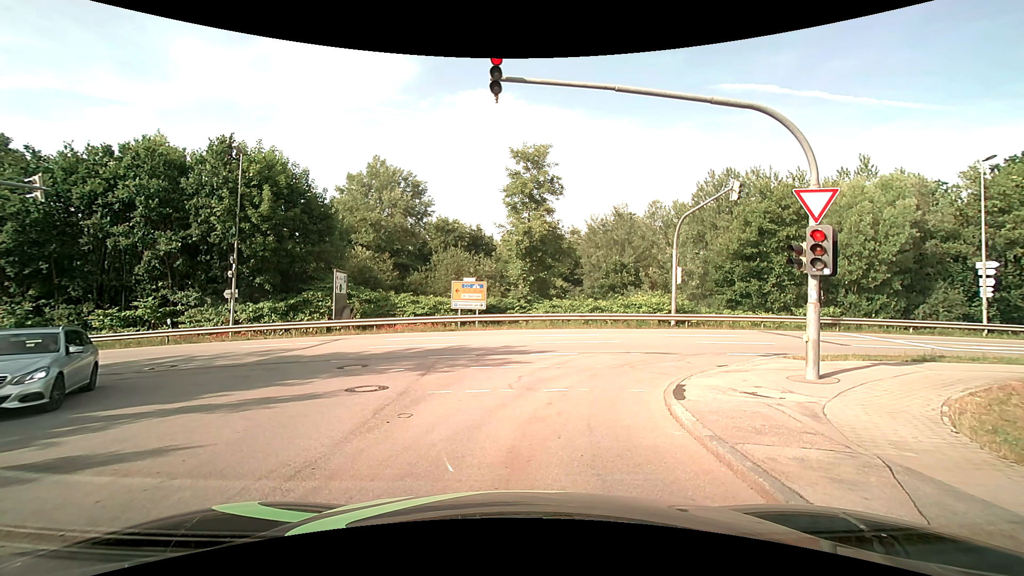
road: residential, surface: asphalt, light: Day
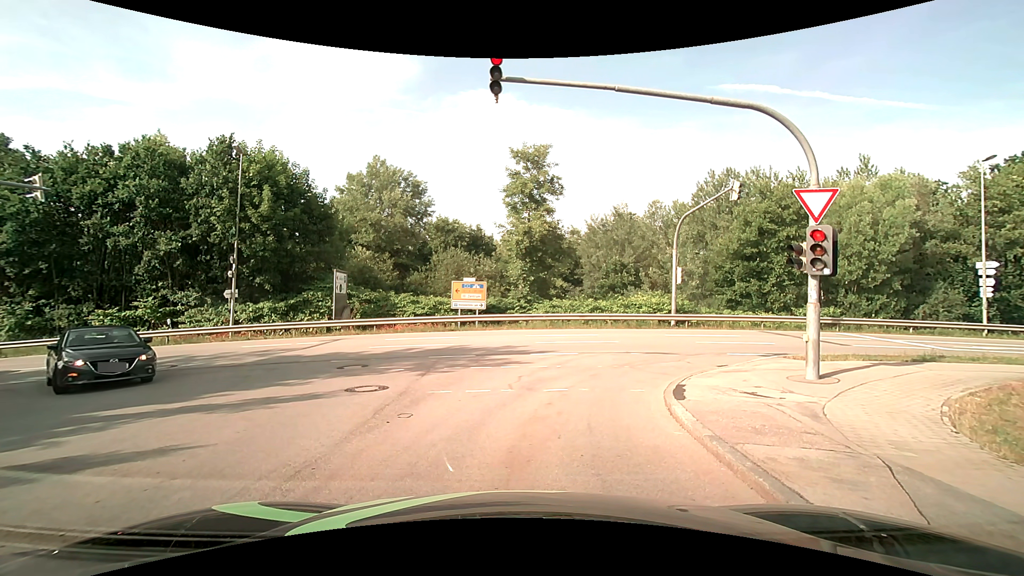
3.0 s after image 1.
(0.0, 0.0) m; 0°
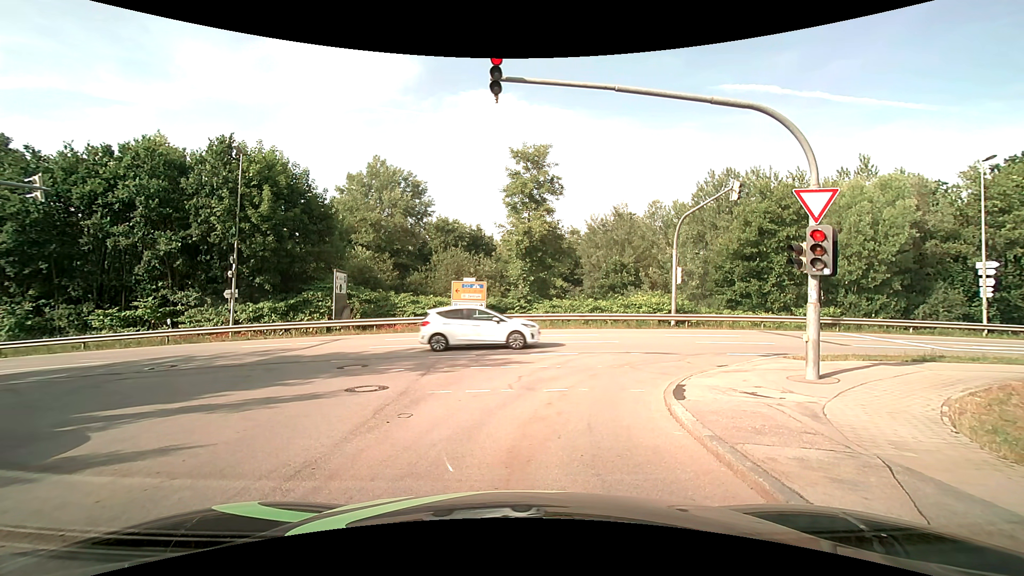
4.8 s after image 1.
(0.0, 0.0) m; 0°
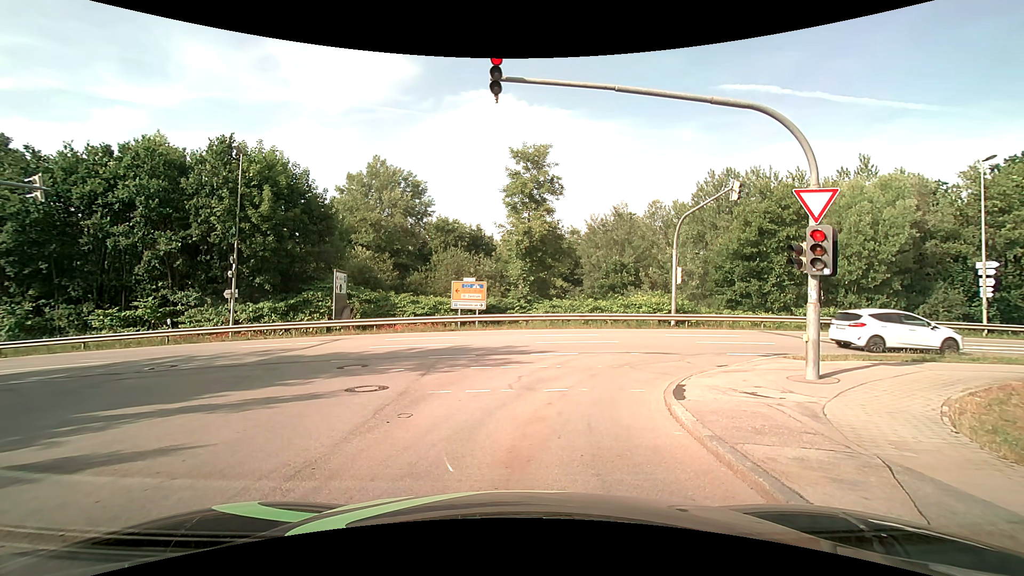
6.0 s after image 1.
(0.0, 0.0) m; 0°
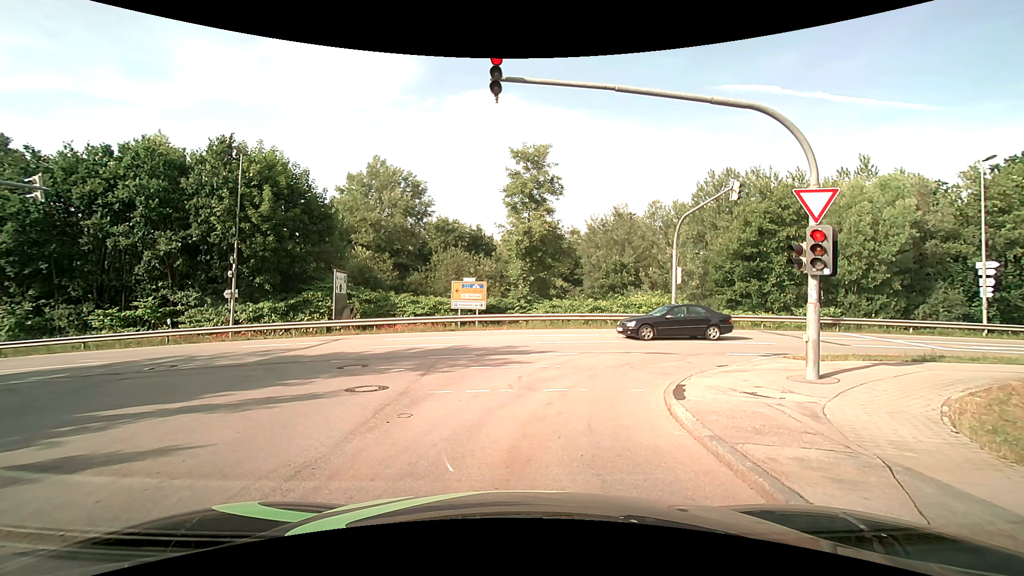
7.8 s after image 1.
(0.0, 0.0) m; 0°
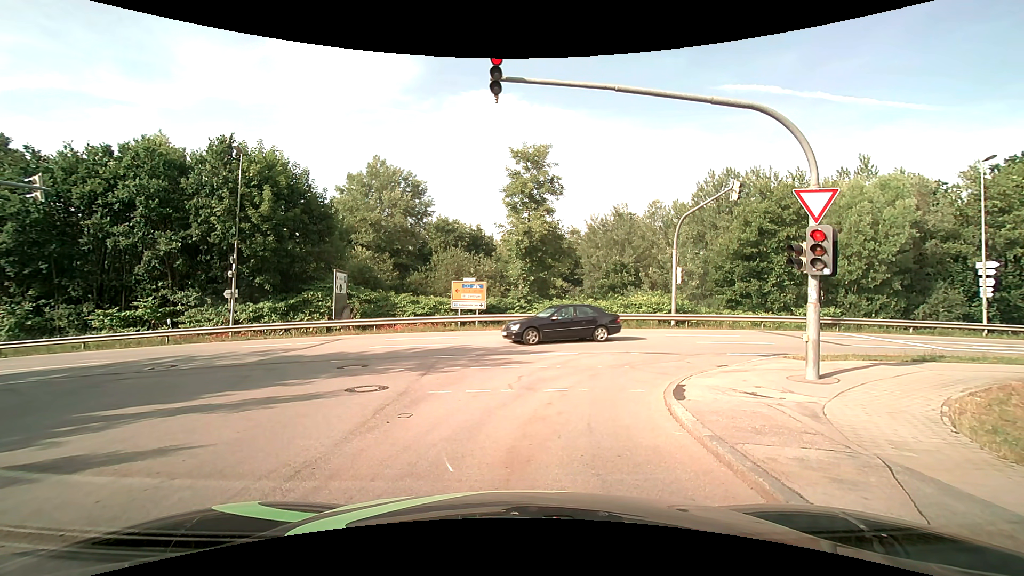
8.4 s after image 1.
(0.0, 0.0) m; 0°
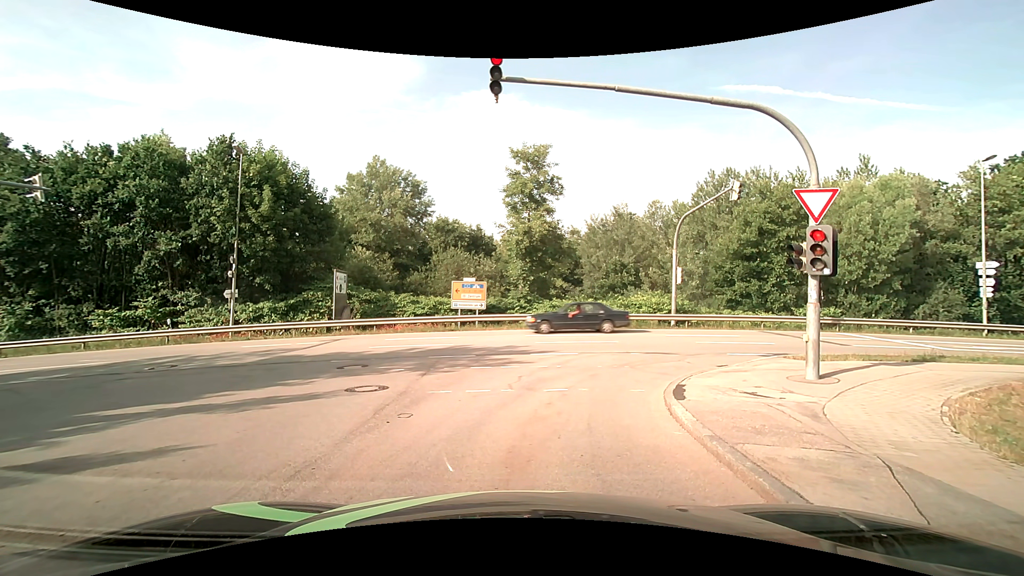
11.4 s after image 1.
(0.0, 0.0) m; 0°
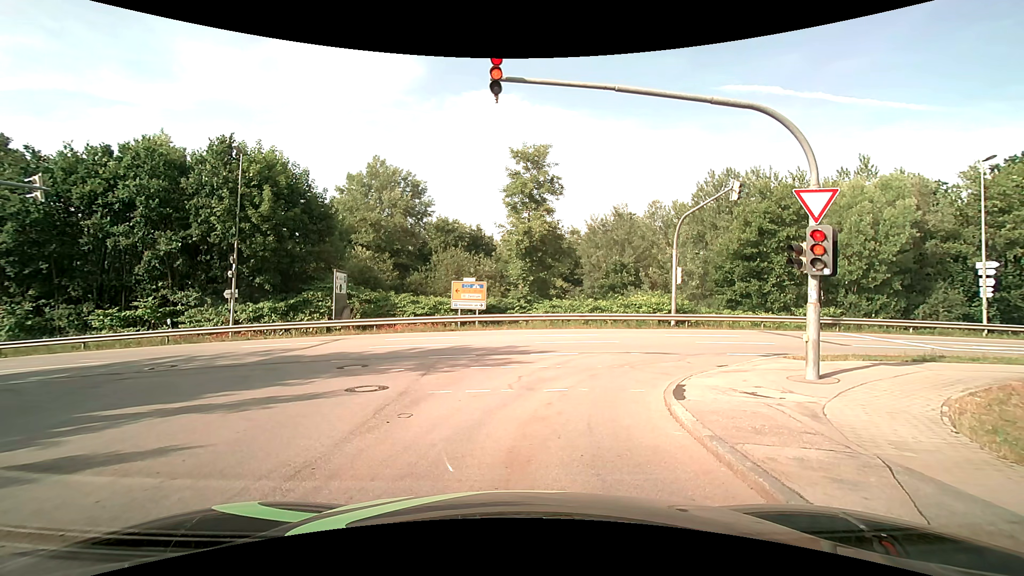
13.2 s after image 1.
(0.0, 0.0) m; 0°
(0, +10) (+5, +18) (+15, +21) (+25, +22) (+35, +23) (+44, +23) (+54, +24) (+64, +25) (+74, +25) (+84, +26) m
